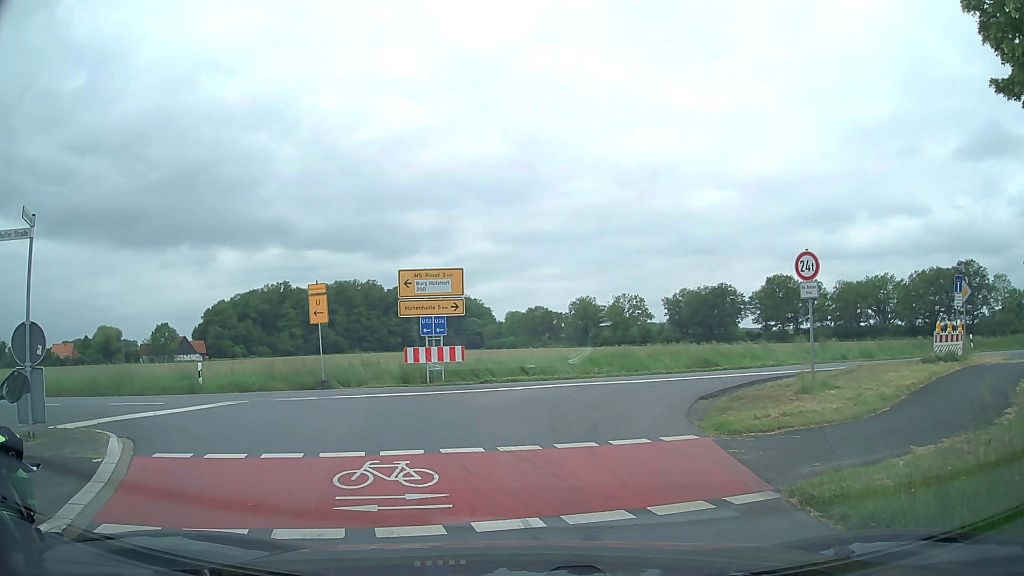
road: secondary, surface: asphalt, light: Day
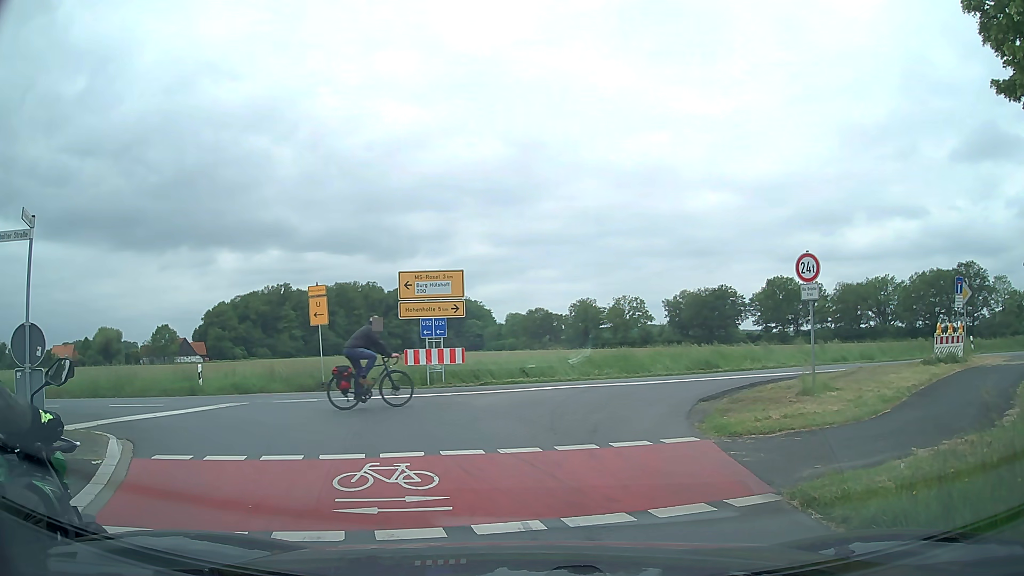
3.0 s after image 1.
(0.0, 0.0) m; 0°
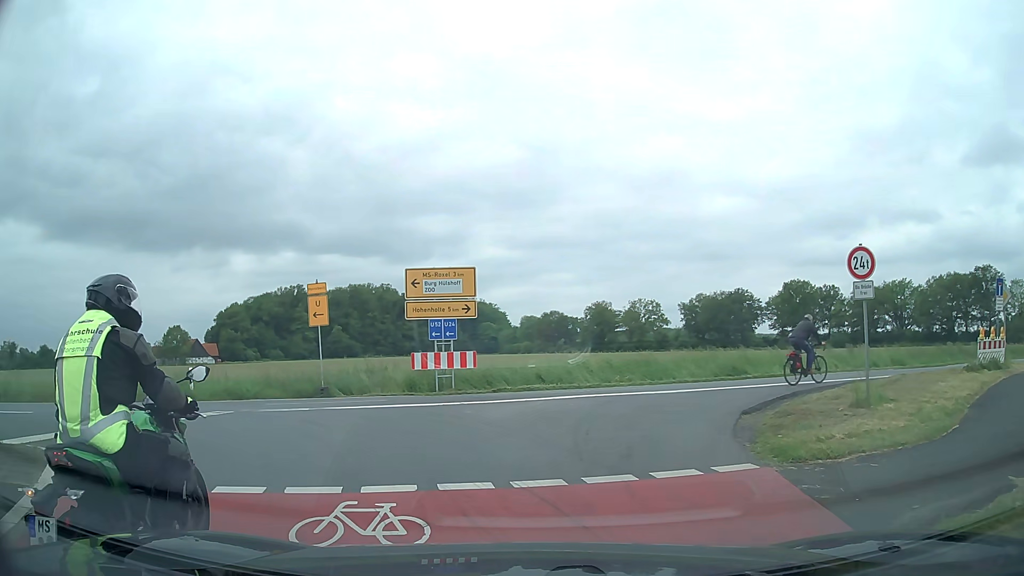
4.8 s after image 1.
(0.0, +1.8) m; +1°
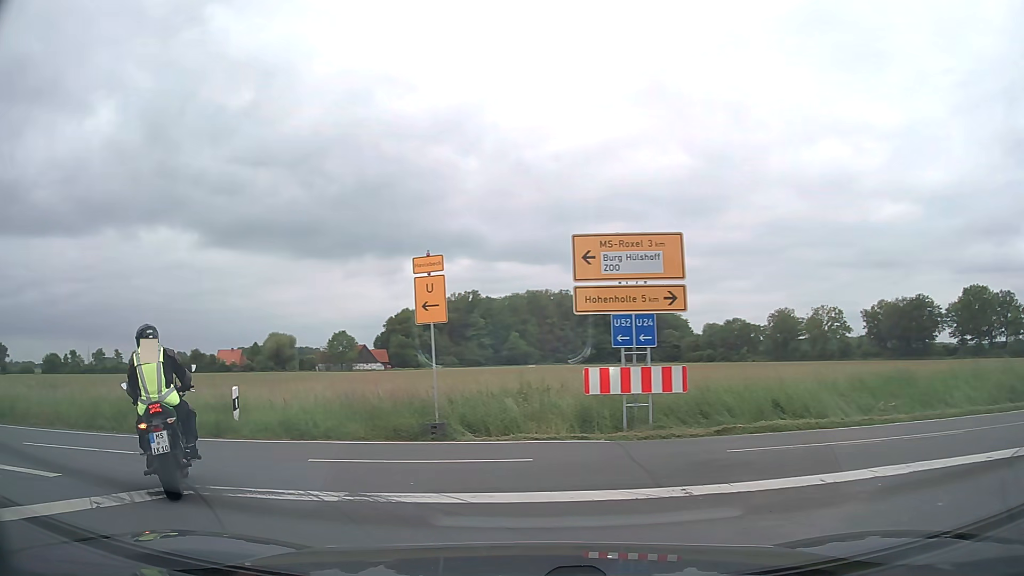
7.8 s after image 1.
(-0.9, +8.1) m; -16°
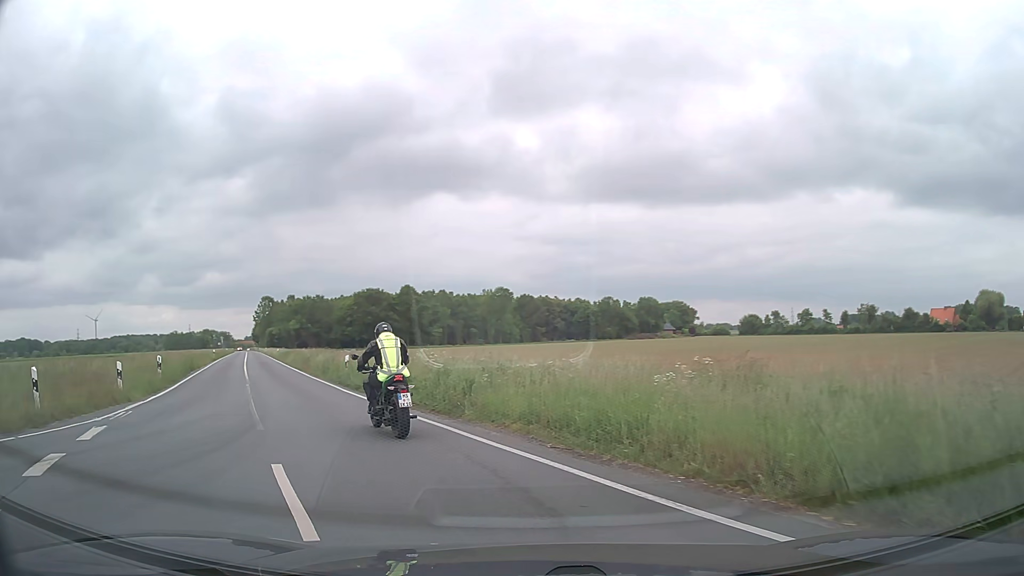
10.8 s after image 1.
(-6.2, +9.7) m; -60°
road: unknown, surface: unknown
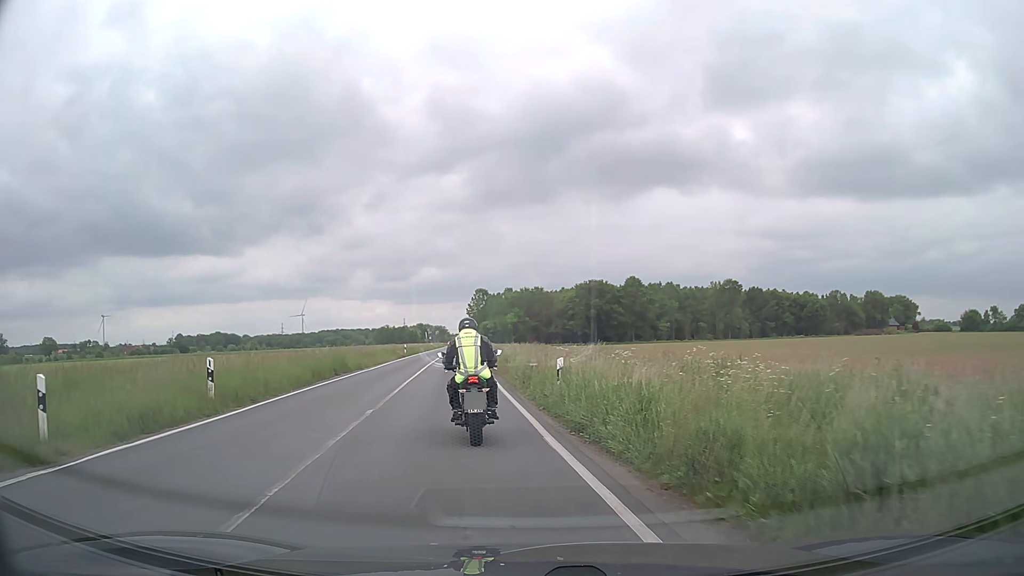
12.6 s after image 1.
(-2.4, +11.2) m; -19°
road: secondary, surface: asphalt
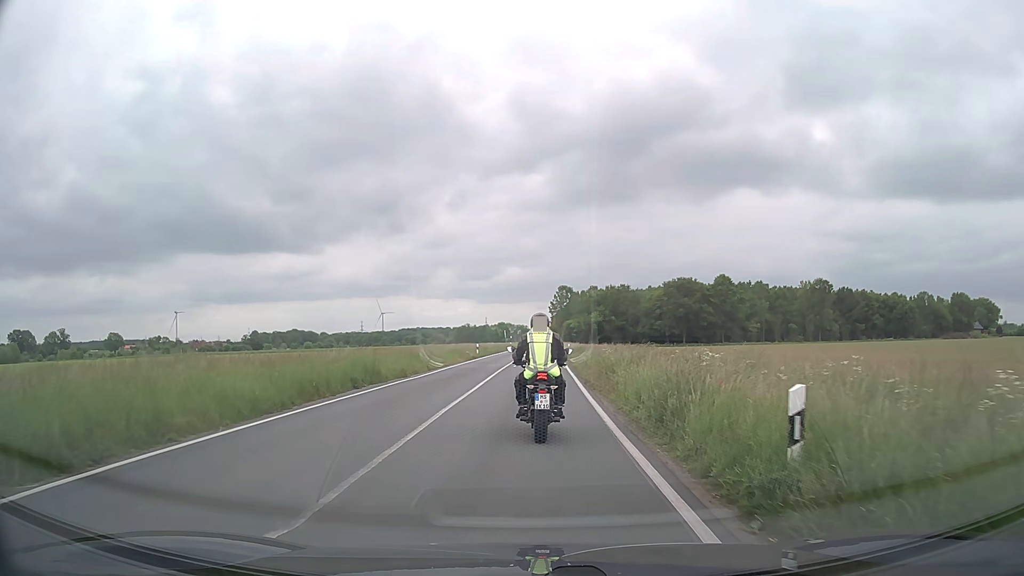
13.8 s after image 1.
(-0.7, +9.1) m; -7°
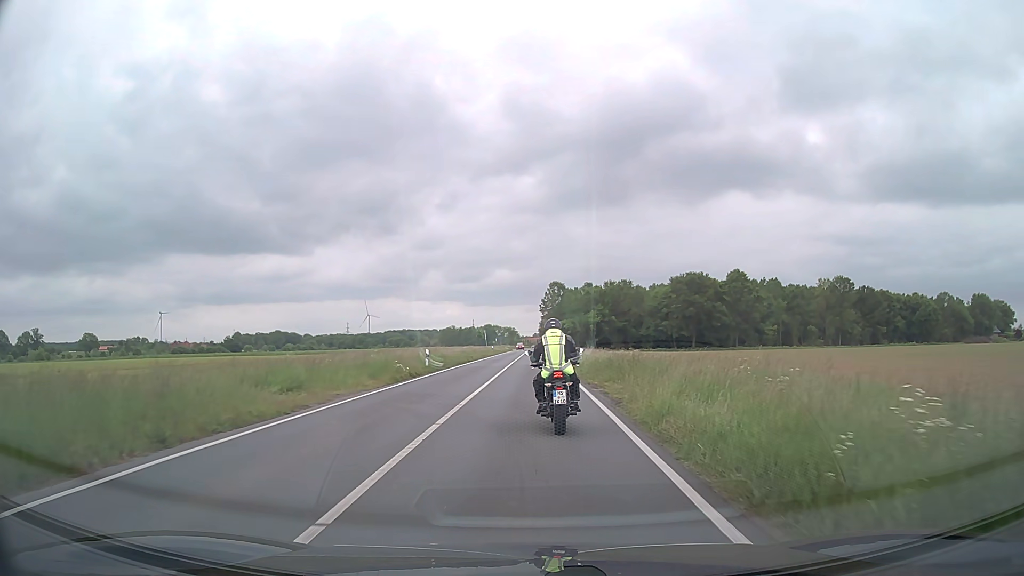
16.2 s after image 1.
(0.0, +22.7) m; +1°
(0, +10) (0, +20) (0, +30) (0, +40) (0, +50) (0, +60) (+1, +70) (+1, +80) (+1, +90) (+1, +100) m
